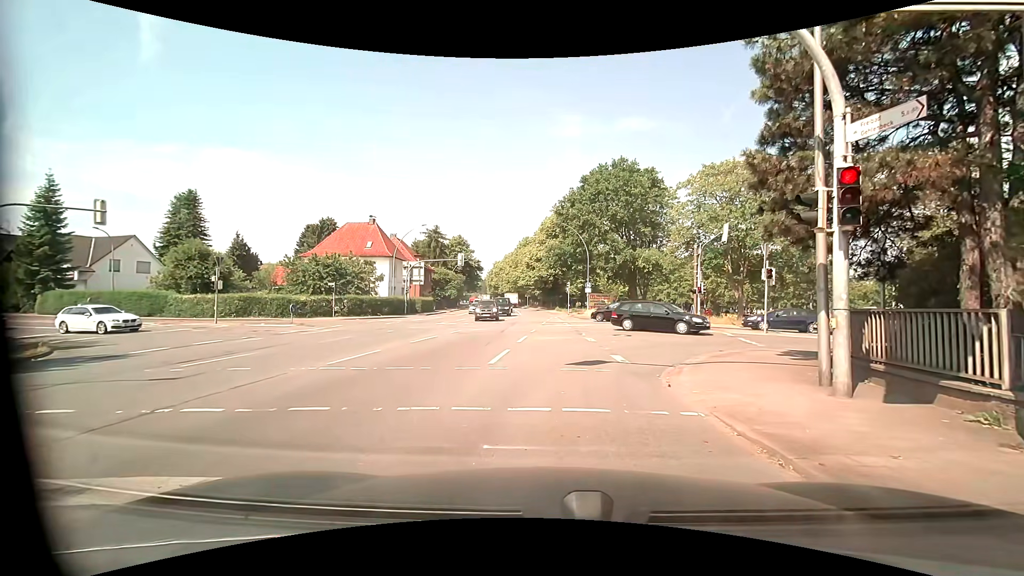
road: primary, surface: asphalt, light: Day
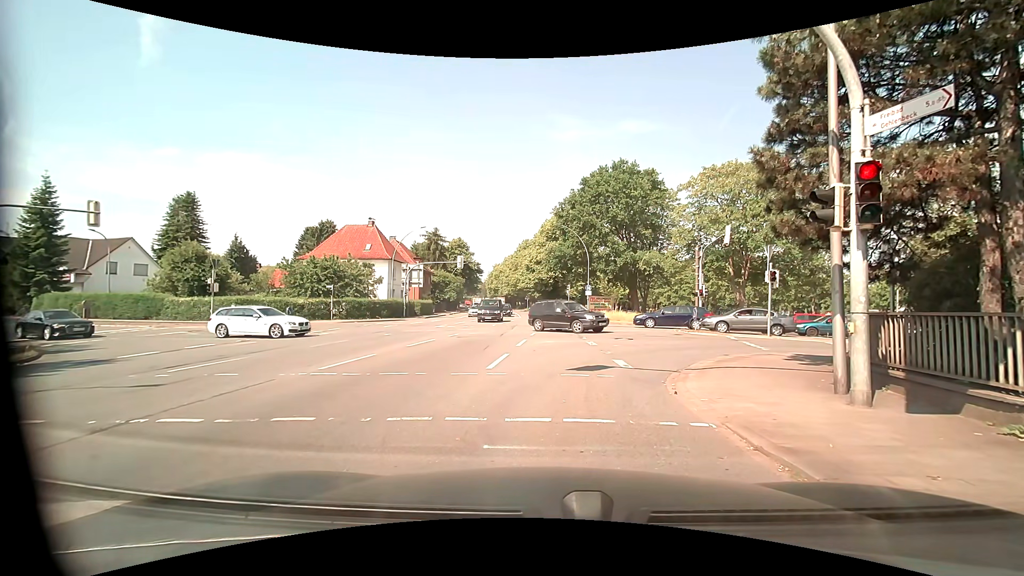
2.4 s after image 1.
(0.0, +0.4) m; 0°
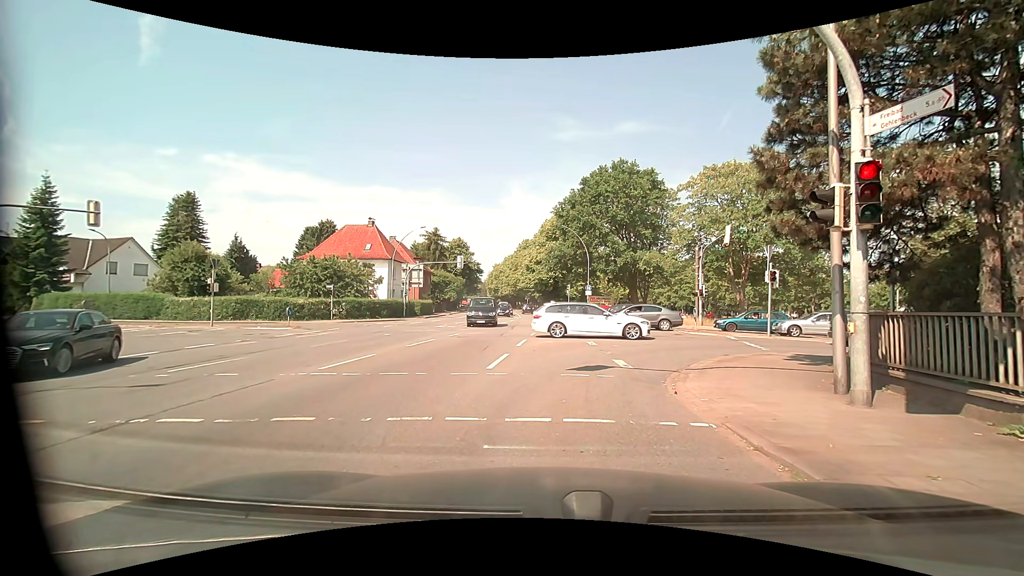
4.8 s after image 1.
(0.0, 0.0) m; 0°
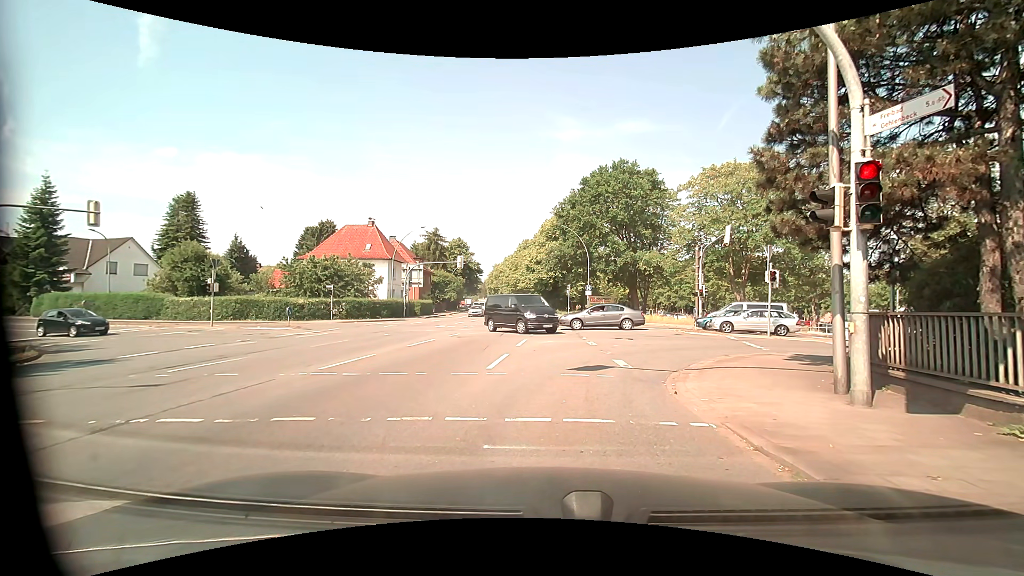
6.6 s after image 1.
(0.0, 0.0) m; 0°
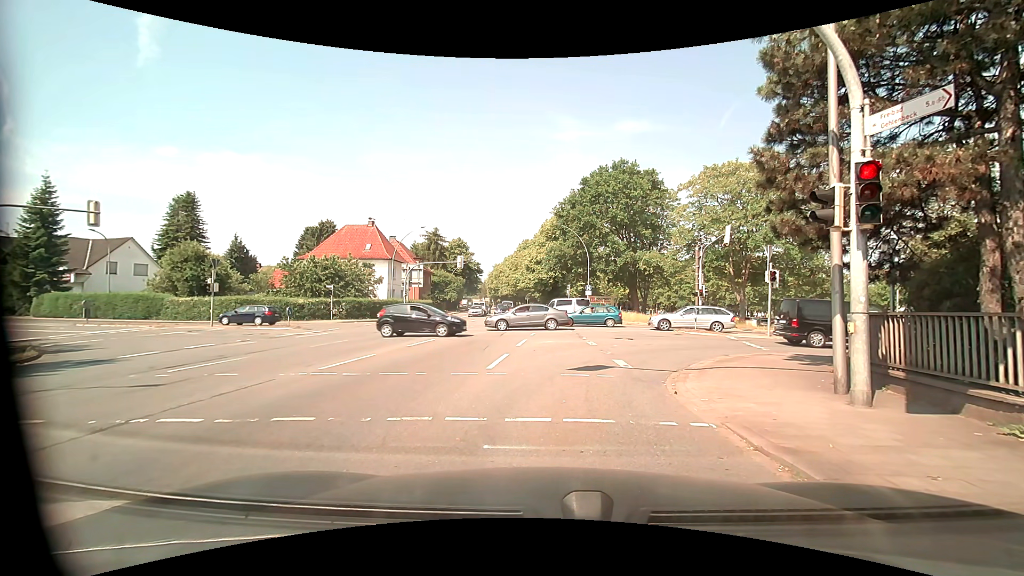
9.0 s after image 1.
(0.0, 0.0) m; 0°
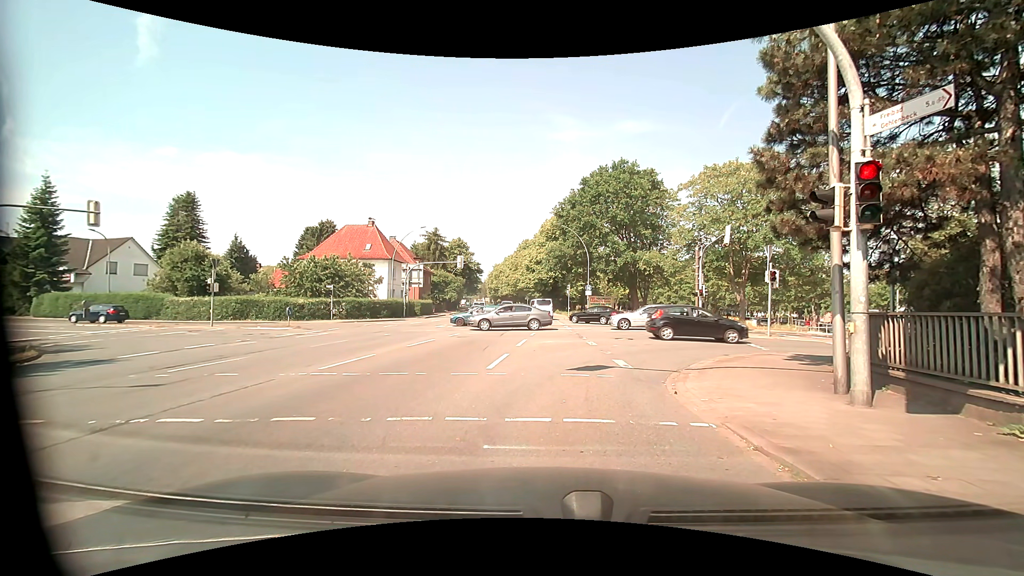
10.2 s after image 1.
(0.0, 0.0) m; 0°
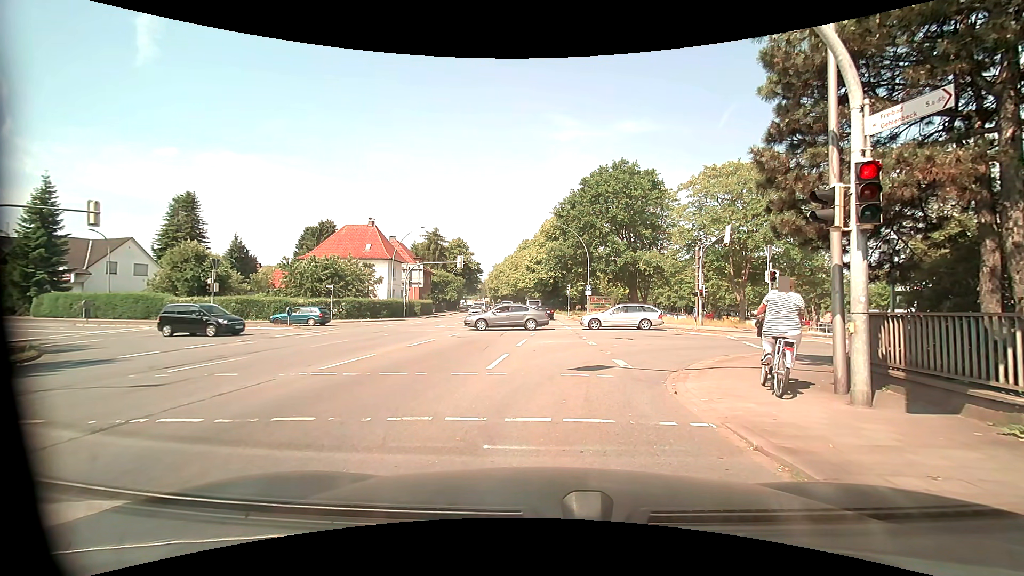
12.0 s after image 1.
(0.0, 0.0) m; 0°
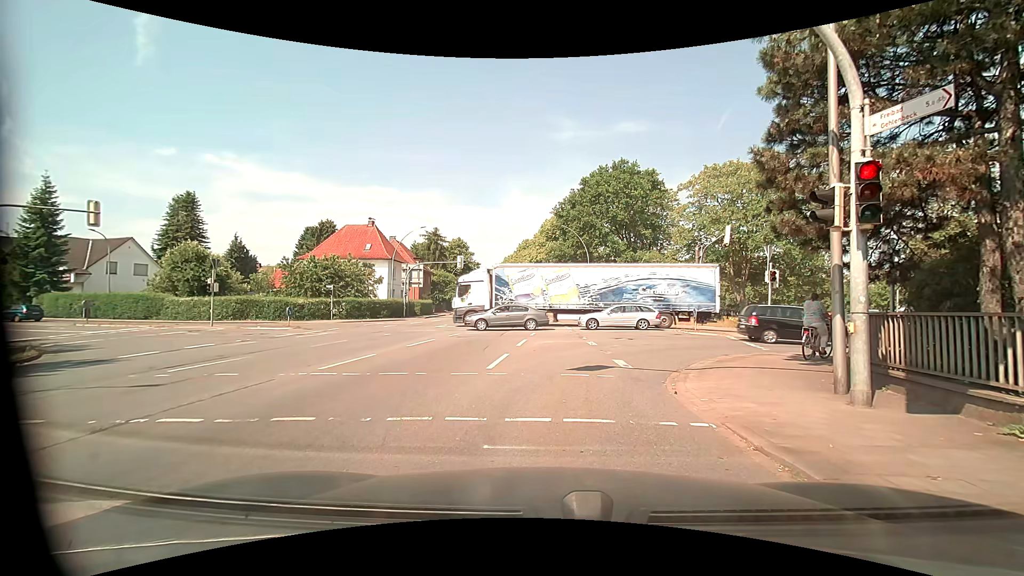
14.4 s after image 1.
(0.0, 0.0) m; 0°
(0, +10) (+4, +19) (+12, +24) (+22, +24) (+32, +24) (+42, +24) (+52, +23) (+62, +22) (+72, +21) (+82, +20) m
